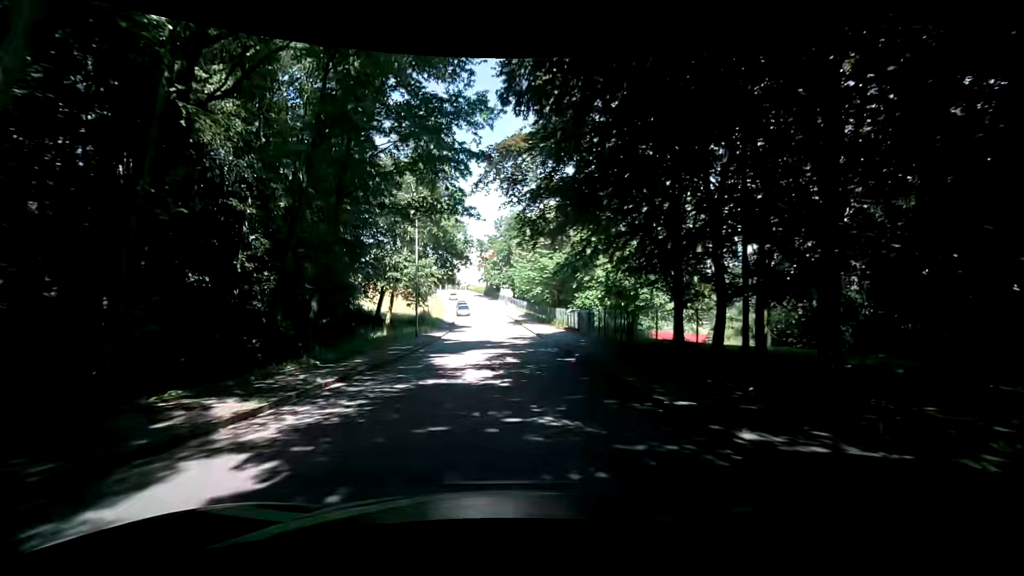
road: unclassified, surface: asphalt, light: Day
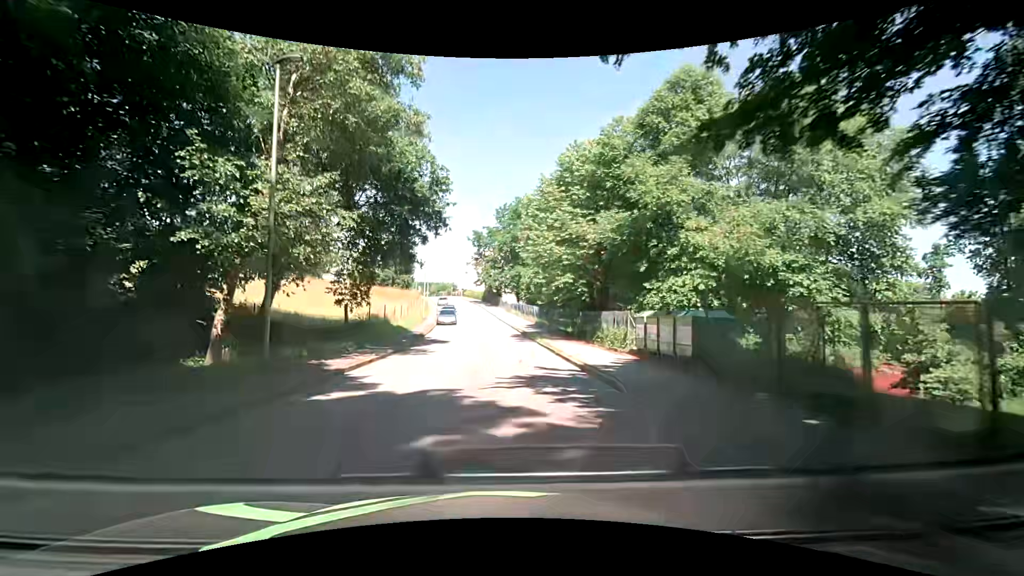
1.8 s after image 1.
(0.0, +20.3) m; 0°
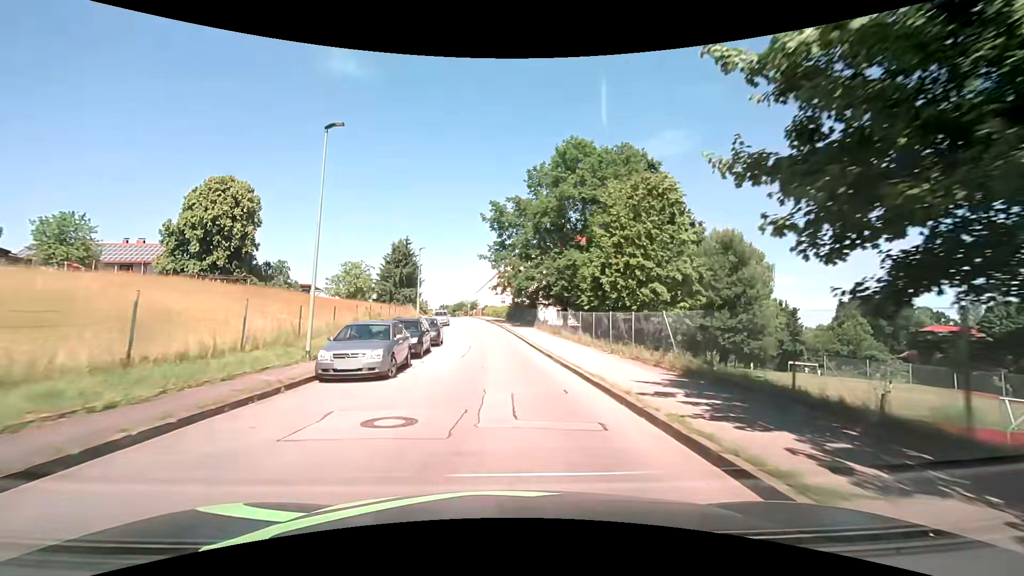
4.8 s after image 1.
(-0.8, +33.7) m; -3°
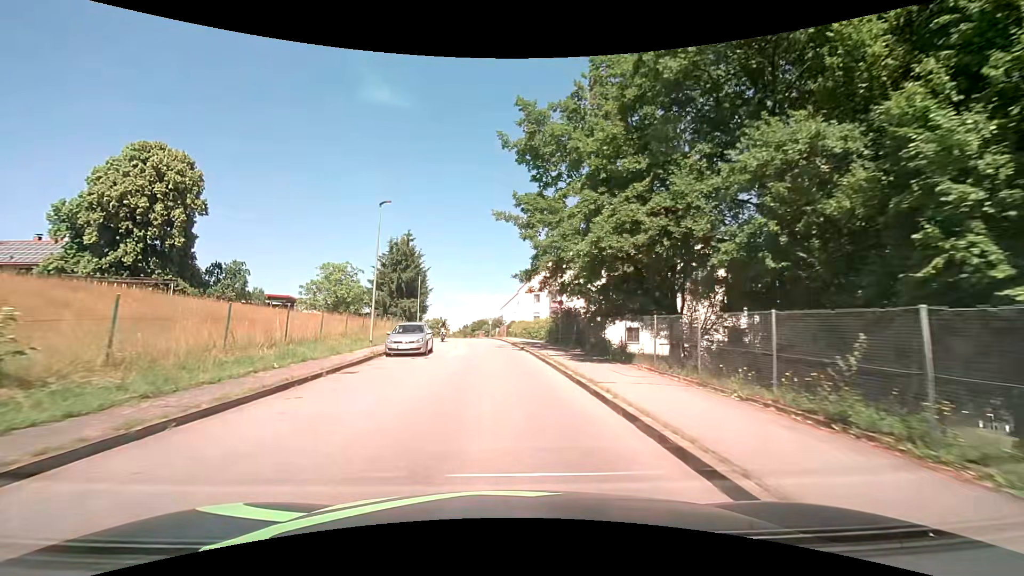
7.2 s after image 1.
(-0.6, +26.7) m; -4°
(0, +10) (0, +20) (-1, +30) (-2, +40) (-3, +50) (-4, +60) (-6, +70) (-7, +80) (-9, +89) (-11, +99) m
